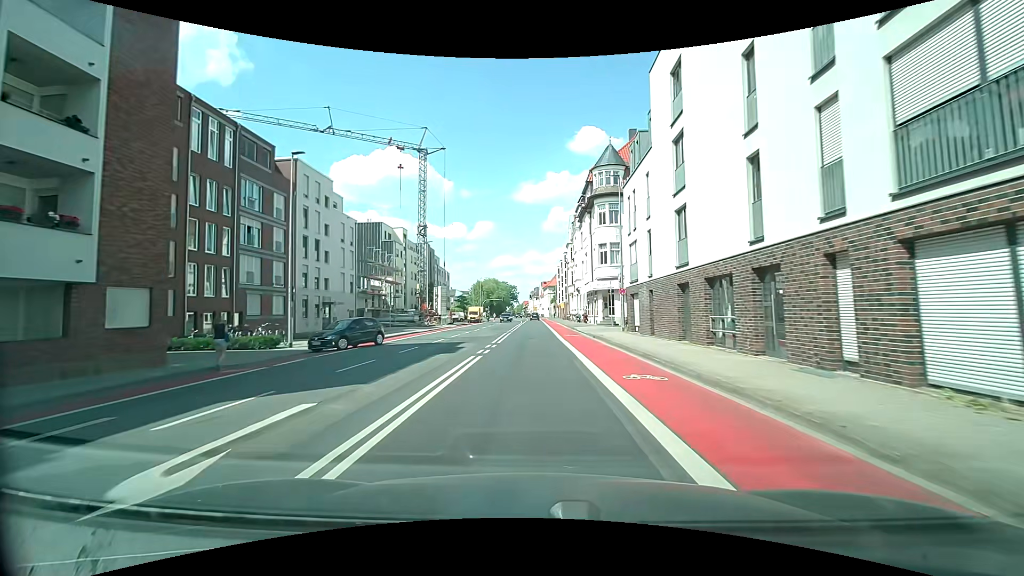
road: secondary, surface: asphalt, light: Day
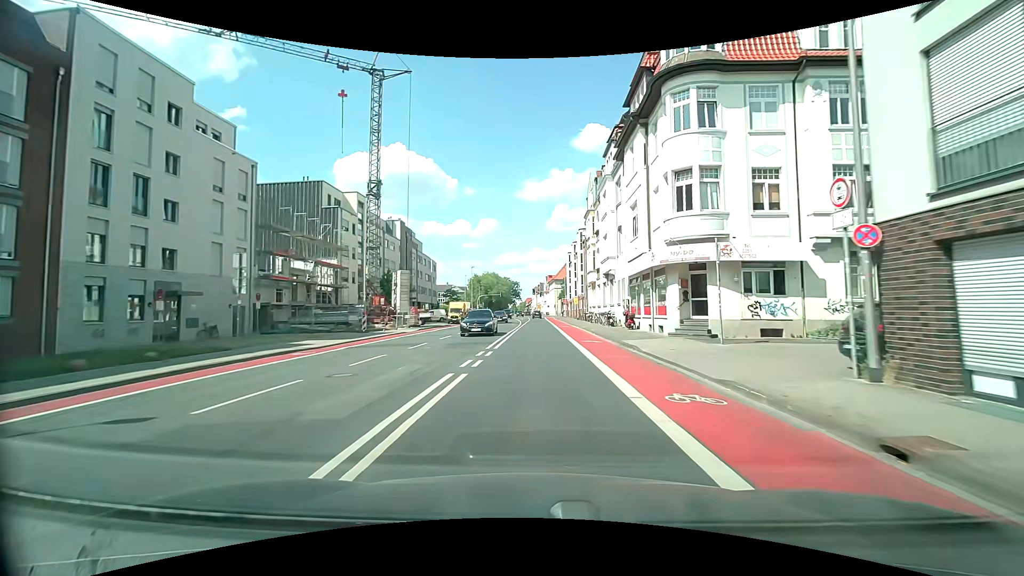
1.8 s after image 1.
(-0.2, +23.6) m; 0°
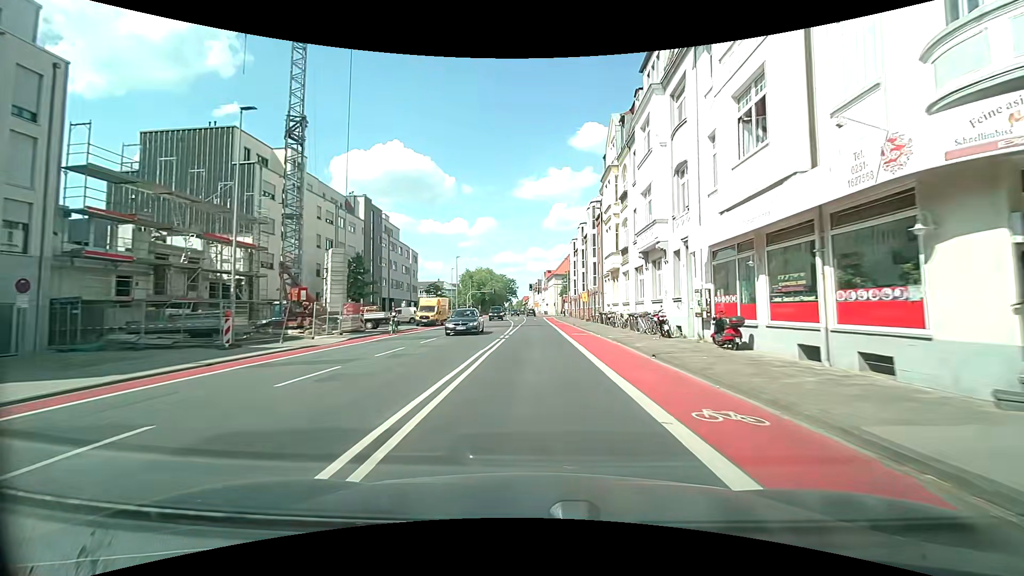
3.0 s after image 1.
(-0.3, +15.9) m; -1°
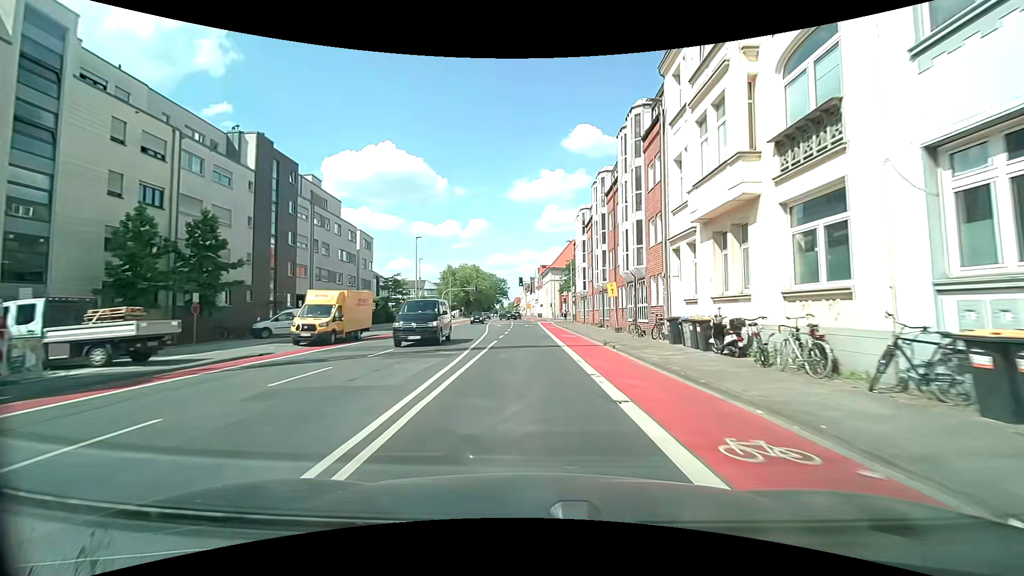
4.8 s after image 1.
(0.0, +23.6) m; 0°
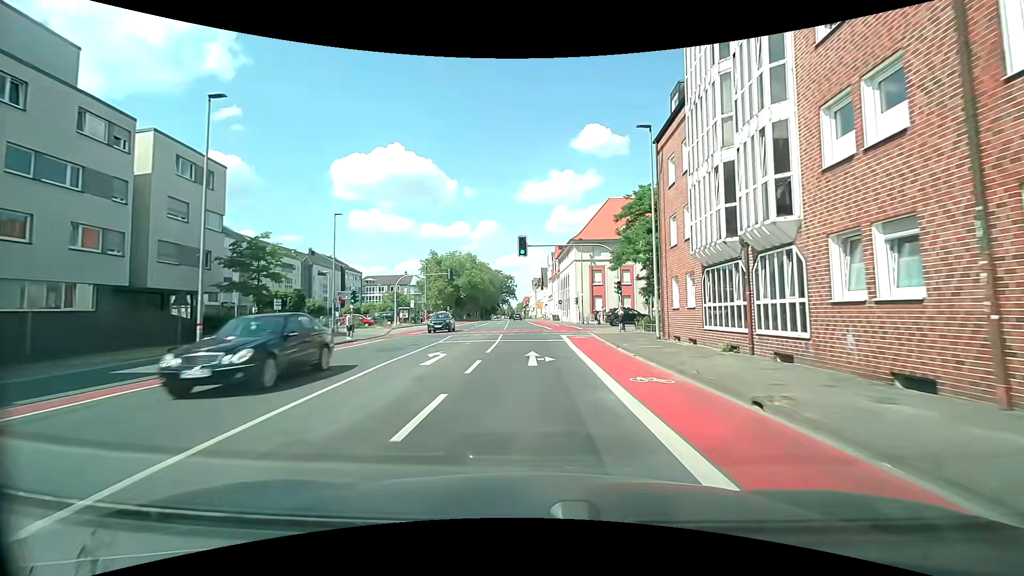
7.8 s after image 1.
(-0.4, +38.9) m; -1°
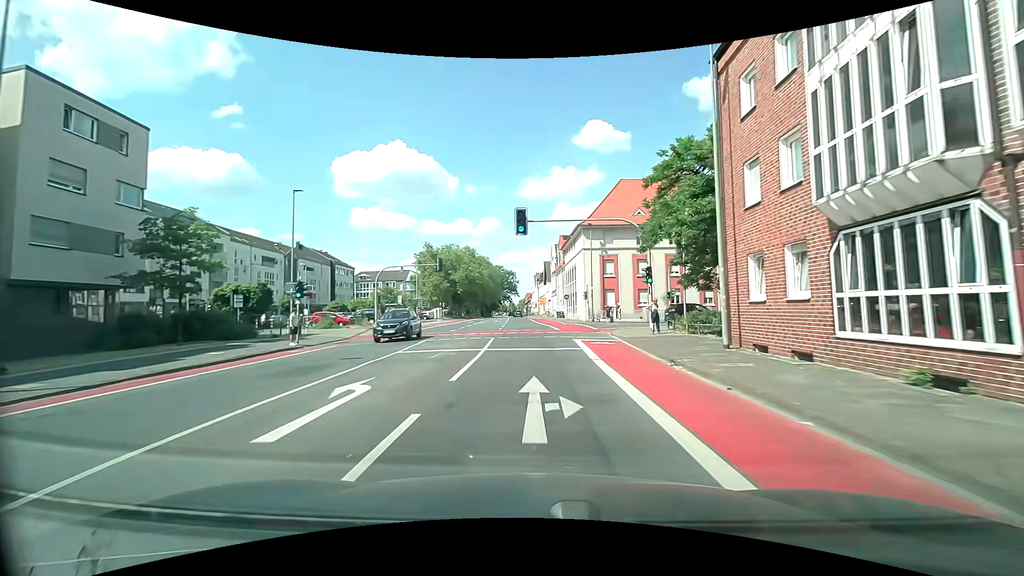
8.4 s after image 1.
(0.0, +7.9) m; 0°
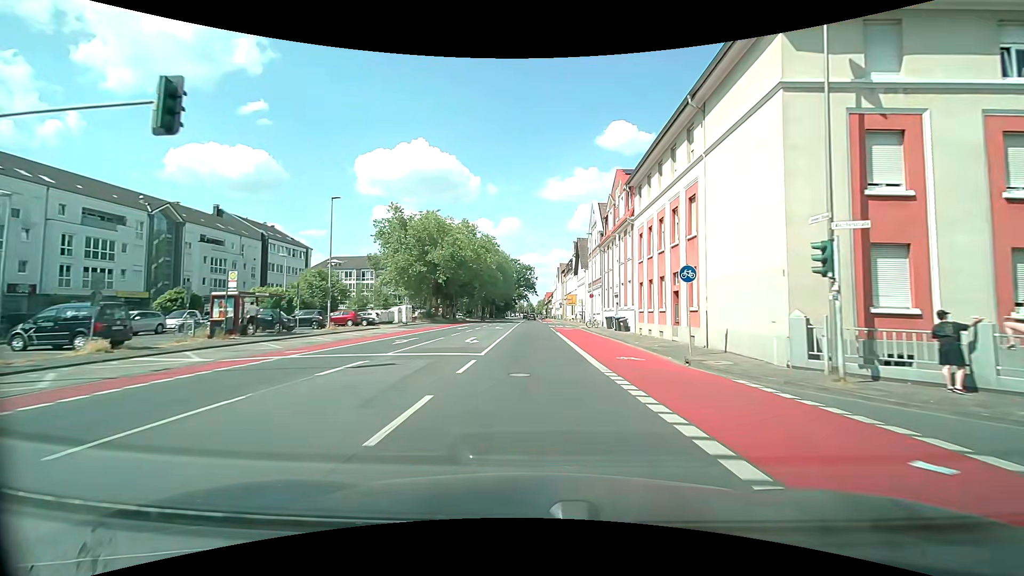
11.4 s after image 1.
(-0.9, +39.3) m; -2°
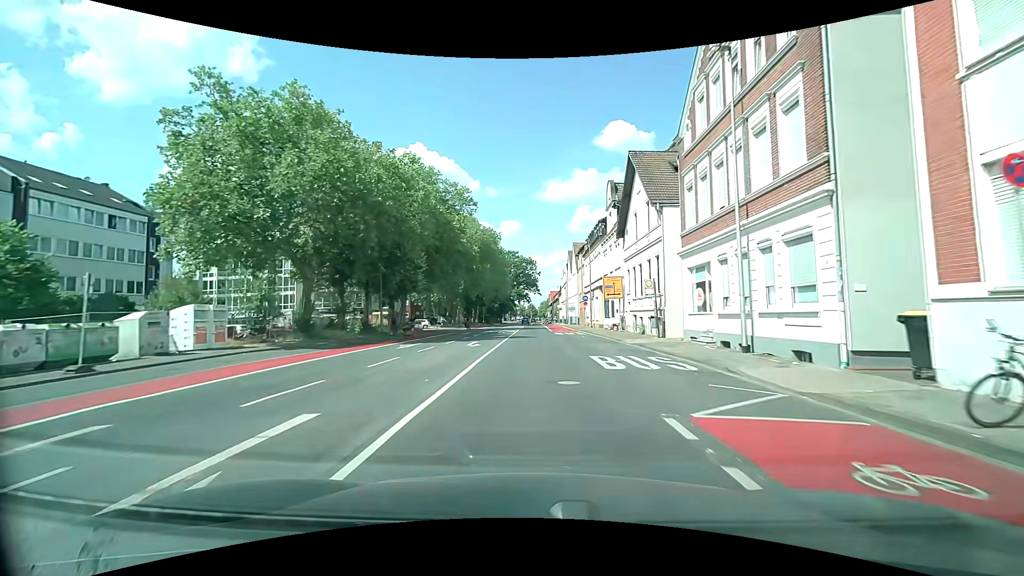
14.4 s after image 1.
(-0.3, +39.9) m; -1°
(0, +10) (0, +20) (0, +30) (0, +40) (0, +50) (0, +60) (0, +70) (0, +80) (-1, +90) (-1, +100) m
